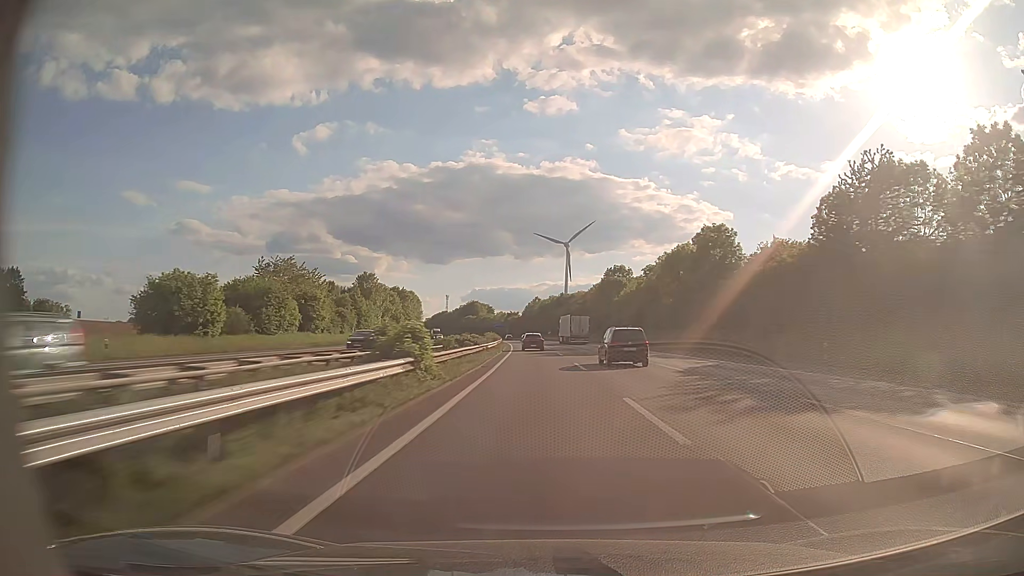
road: motorway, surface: asphalt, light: Day
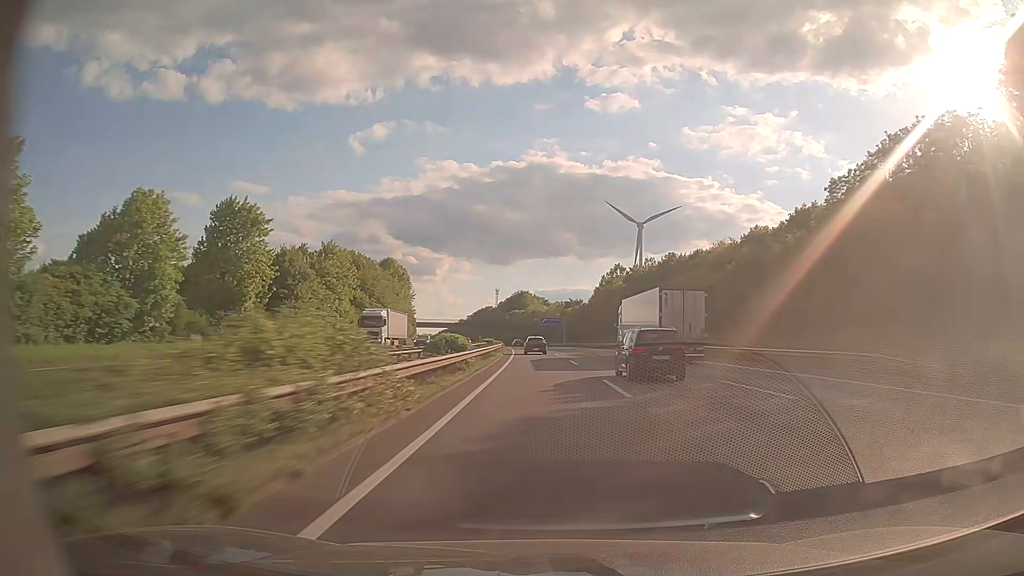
(-5.7, +118.0) m; -5°
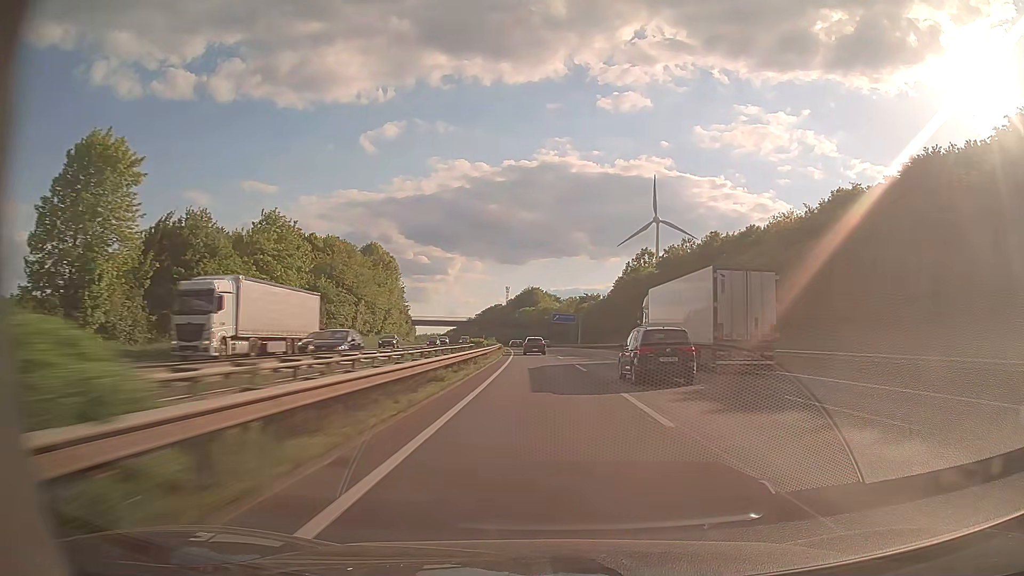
(-0.2, +23.5) m; -1°
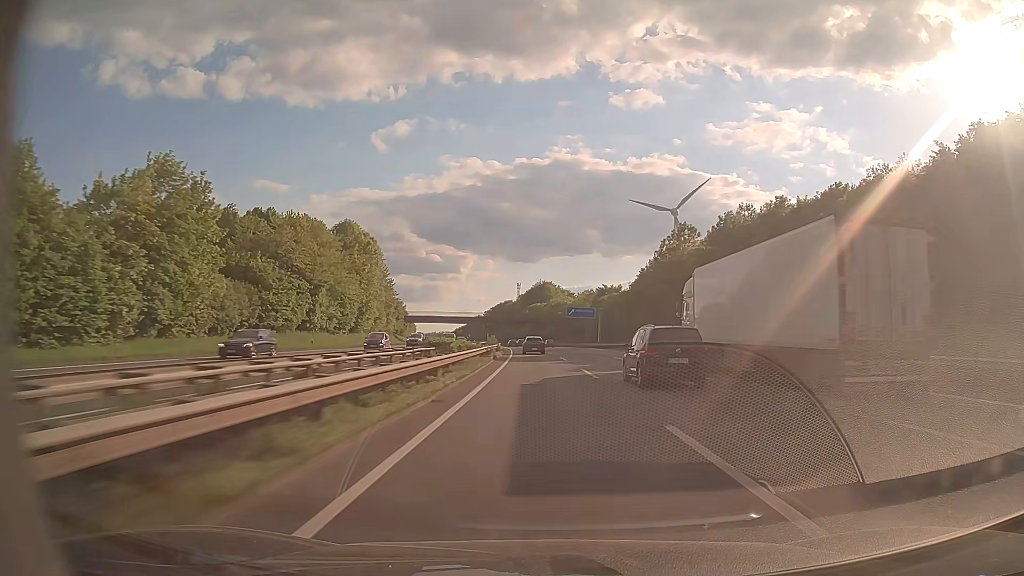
(-0.2, +23.5) m; -1°
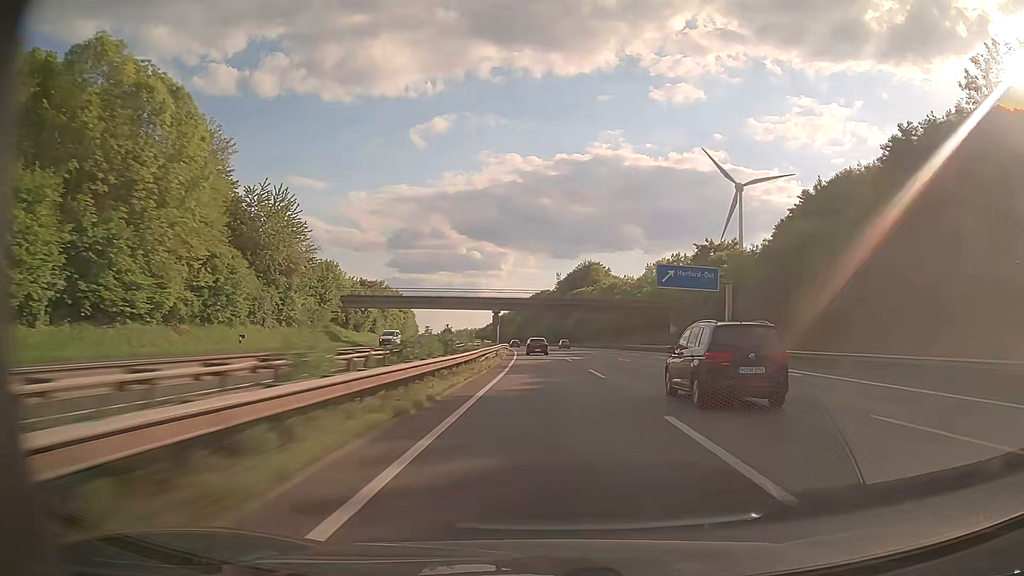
(-2.2, +70.5) m; -3°
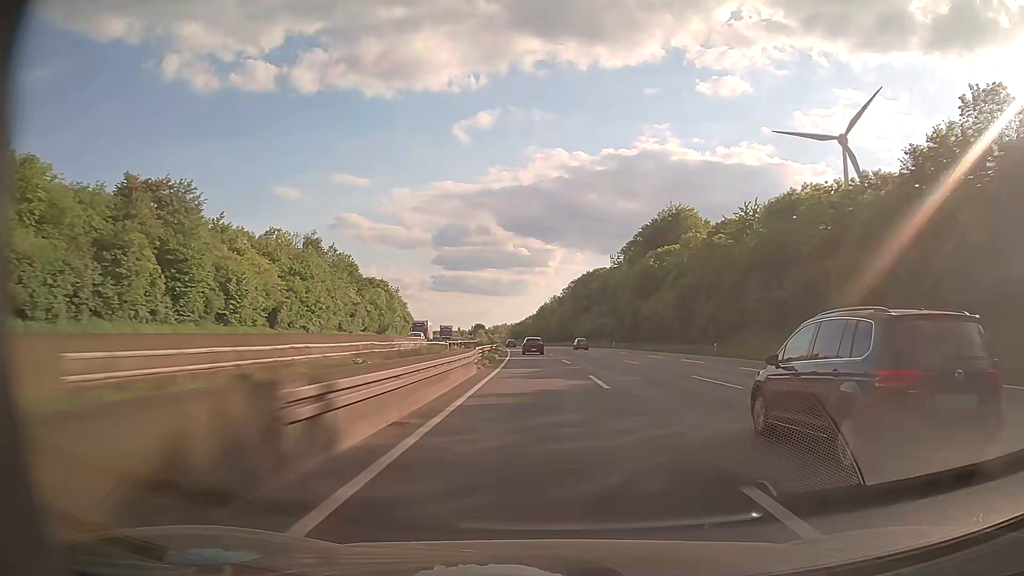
(-3.4, +94.7) m; -4°
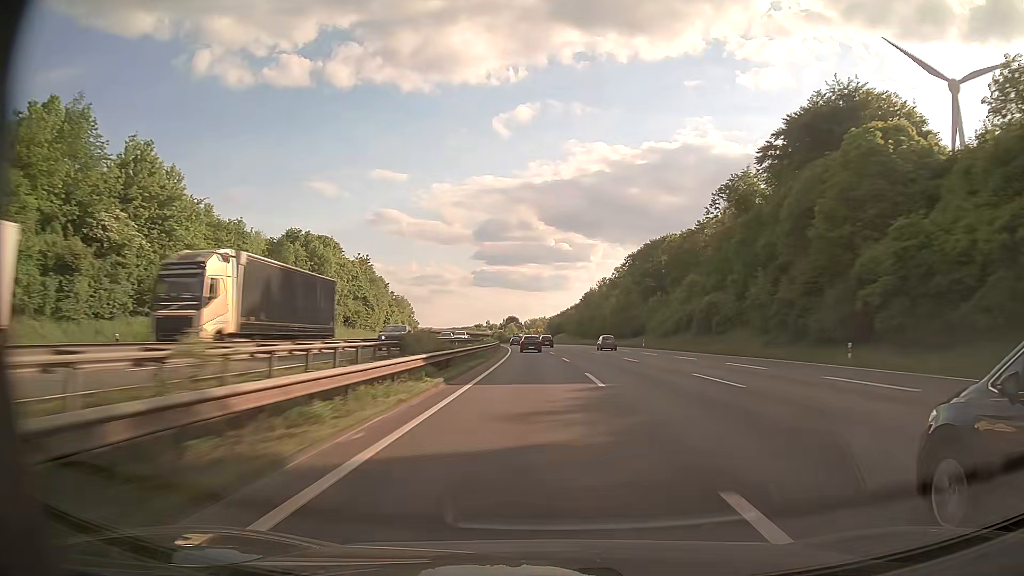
(-2.3, +71.8) m; -4°
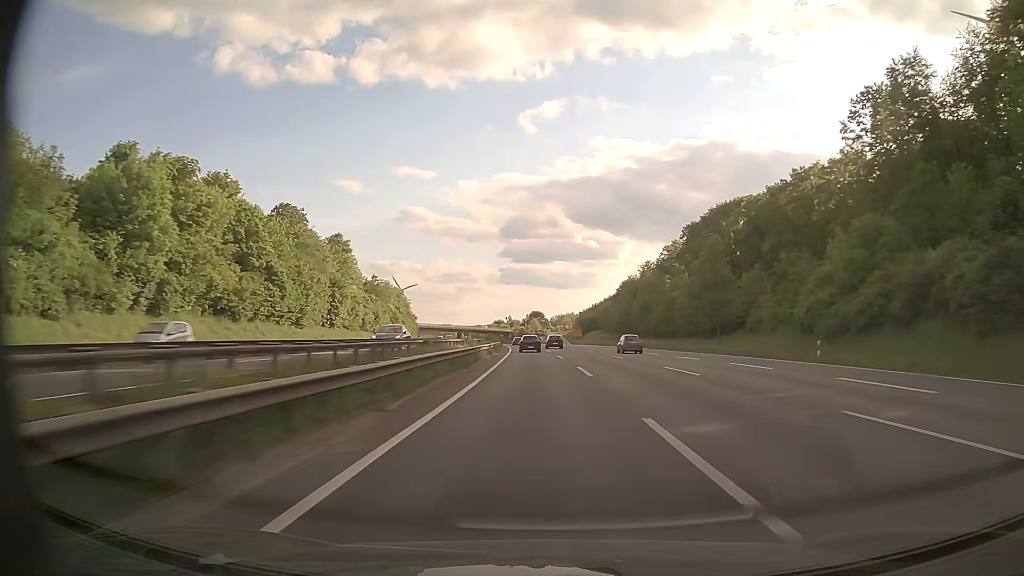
(-0.9, +48.1) m; -2°
(0, +10) (0, +20) (0, +30) (-1, +40) (-1, +50) (-1, +60) (-2, +70) (-3, +80) (-3, +90) (-4, +100) m
